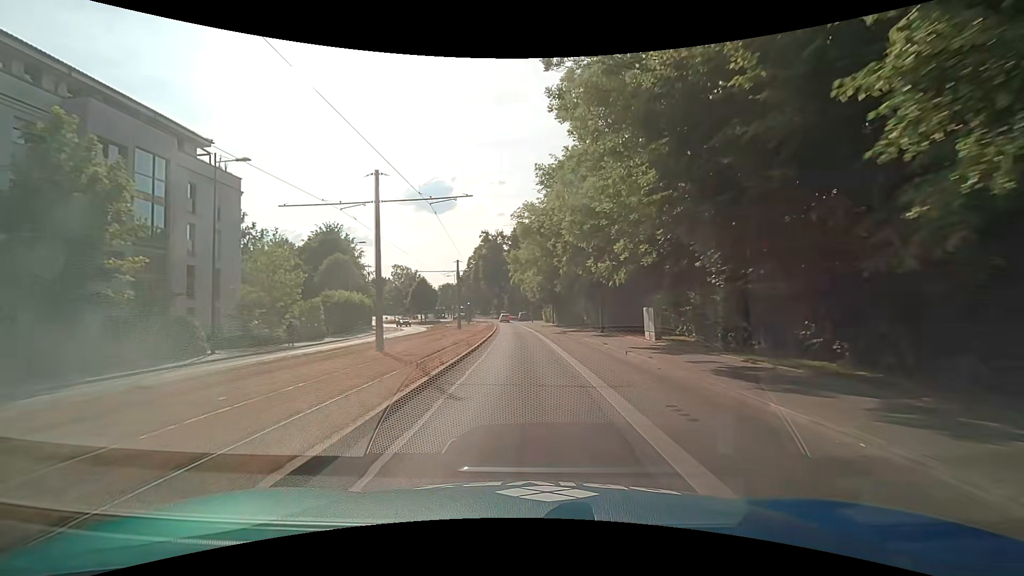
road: secondary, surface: asphalt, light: Day
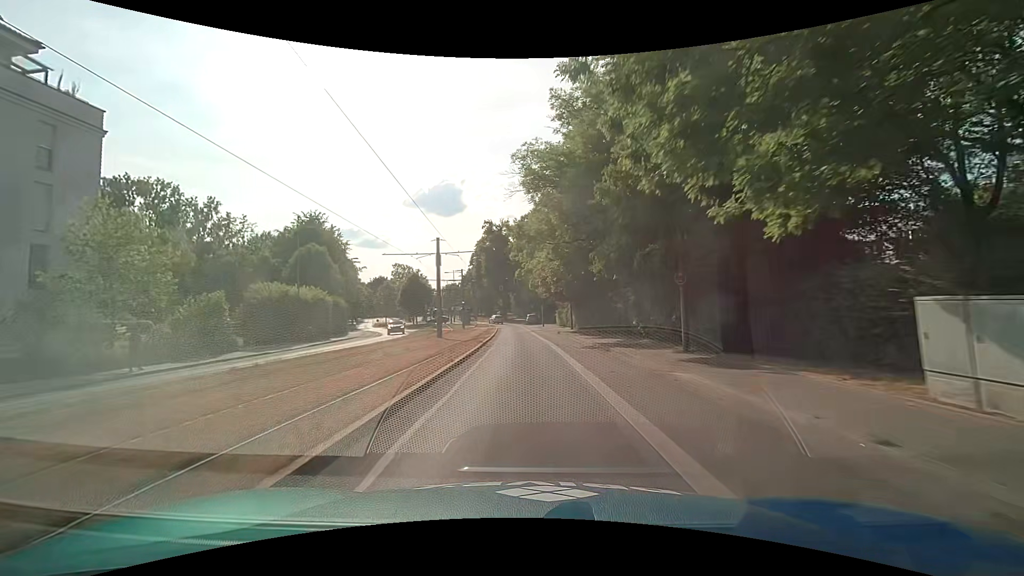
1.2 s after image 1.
(0.0, +15.0) m; 0°
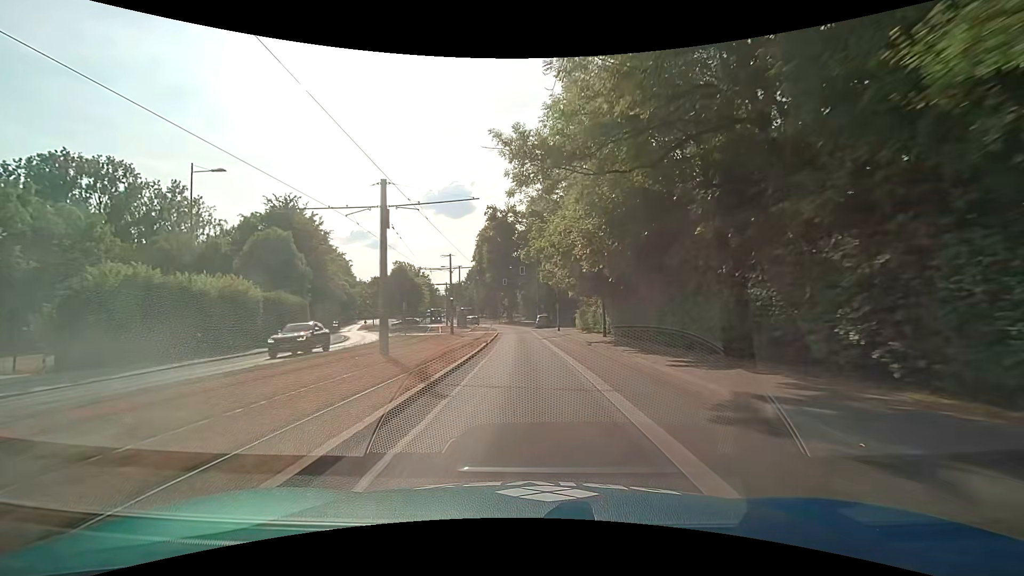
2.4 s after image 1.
(-0.1, +14.8) m; -1°
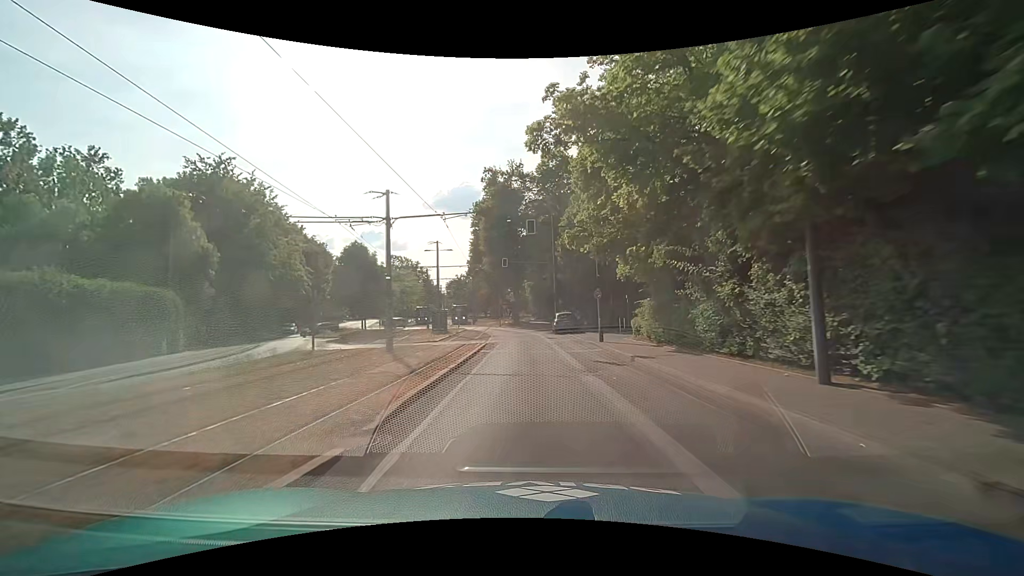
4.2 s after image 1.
(-0.1, +21.8) m; 0°
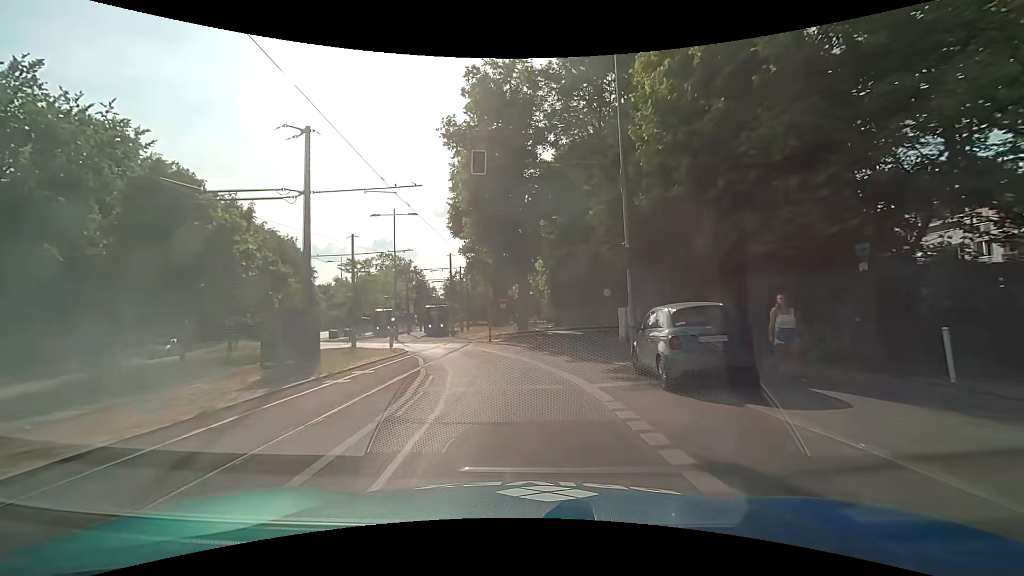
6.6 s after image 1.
(-0.7, +27.2) m; -2°
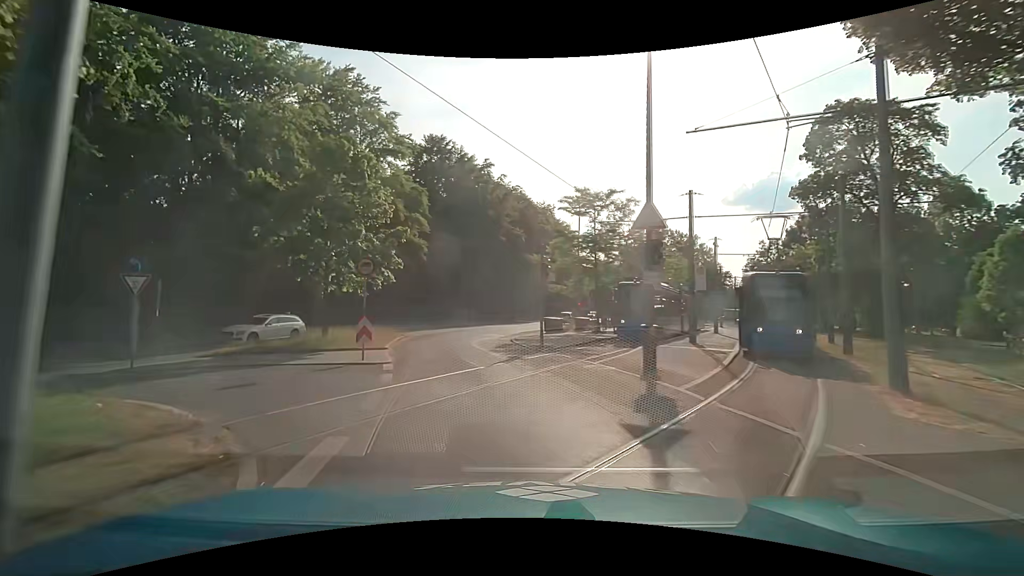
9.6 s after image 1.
(-6.3, +29.3) m; -31°
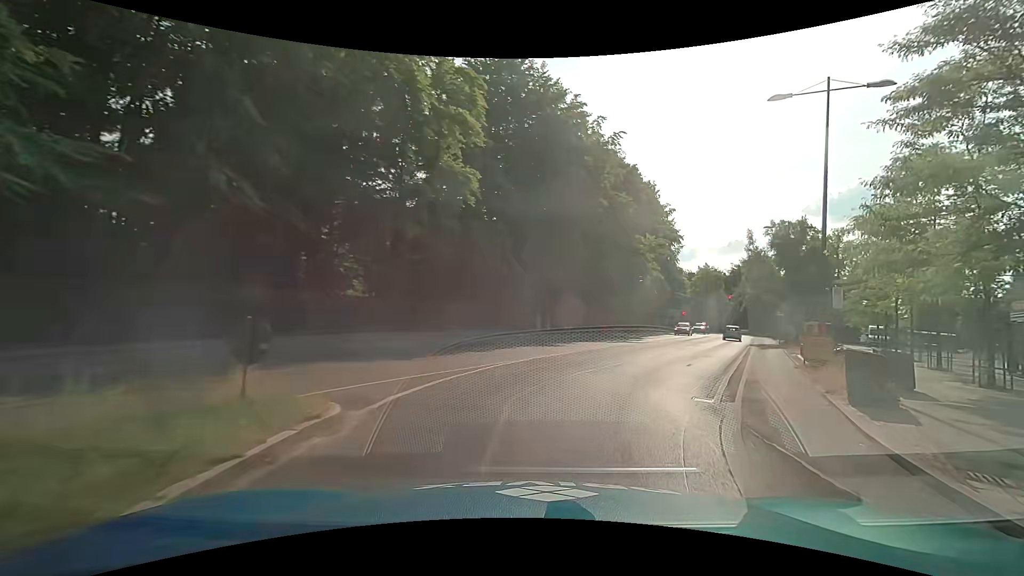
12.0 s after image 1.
(-3.8, +22.7) m; -8°
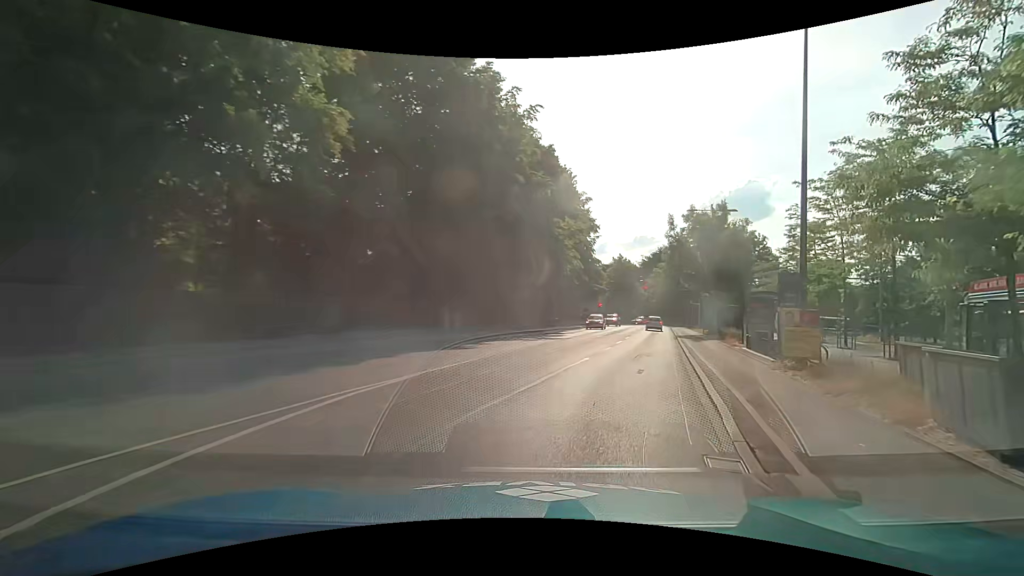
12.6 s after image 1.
(+0.5, +5.7) m; +10°
(+1, +10) (+4, +20) (+6, +29) (+9, +39) (+12, +48) (+15, +58) (+17, +68) (+20, +77) (+26, +85) (+36, +85) m
